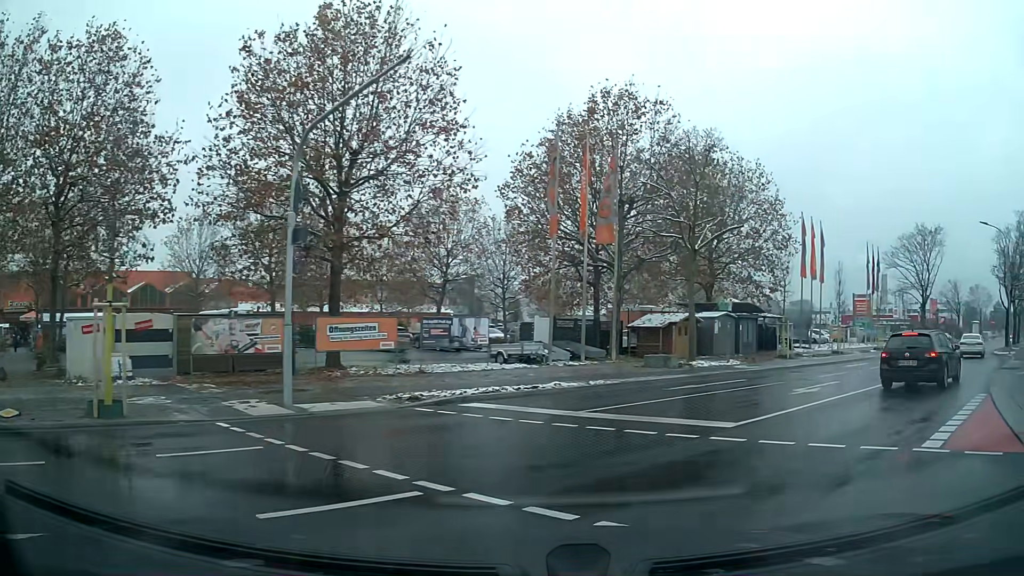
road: tertiary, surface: asphalt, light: Day
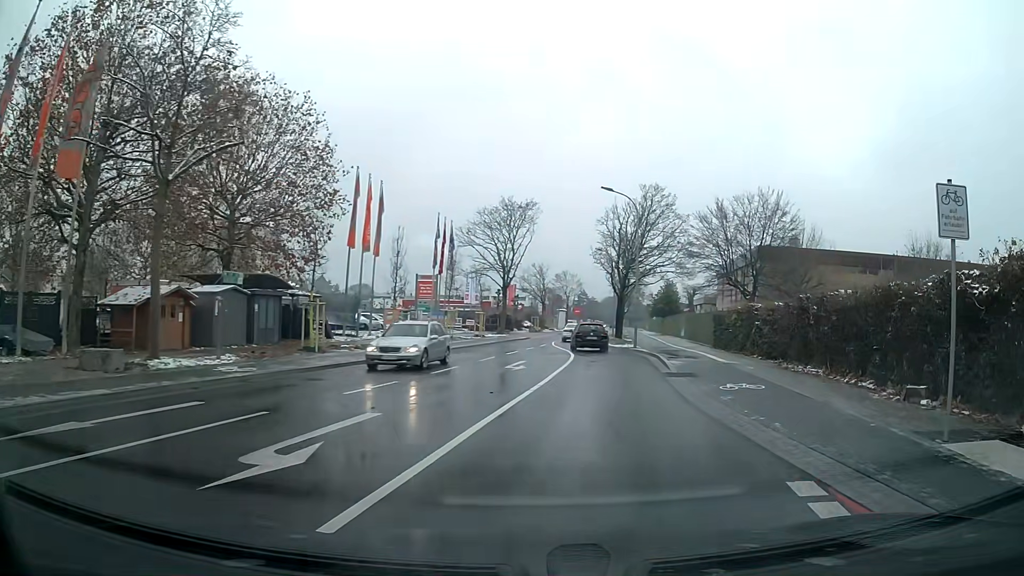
(+3.8, +10.1) m; +33°
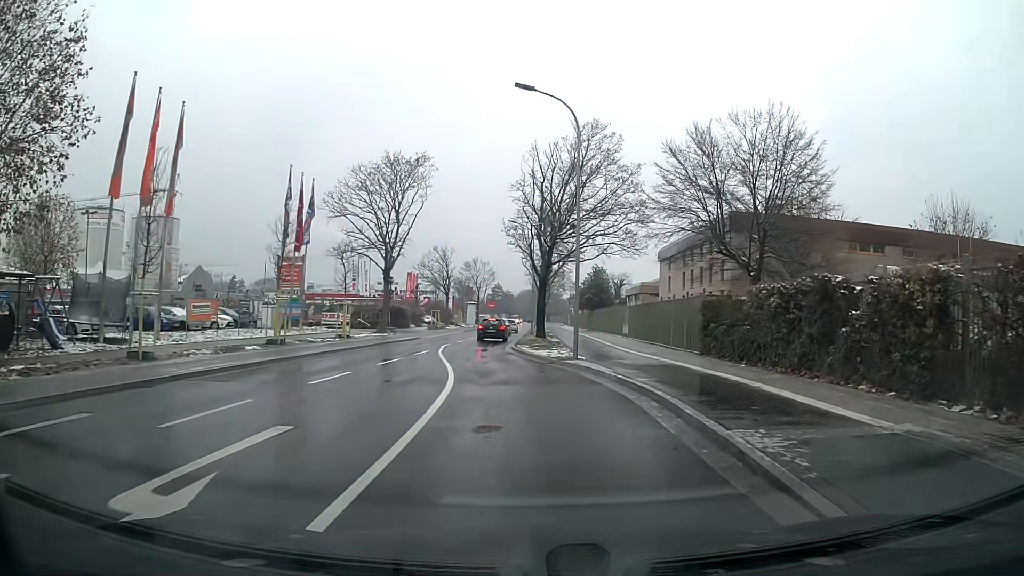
(+1.2, +16.8) m; +5°
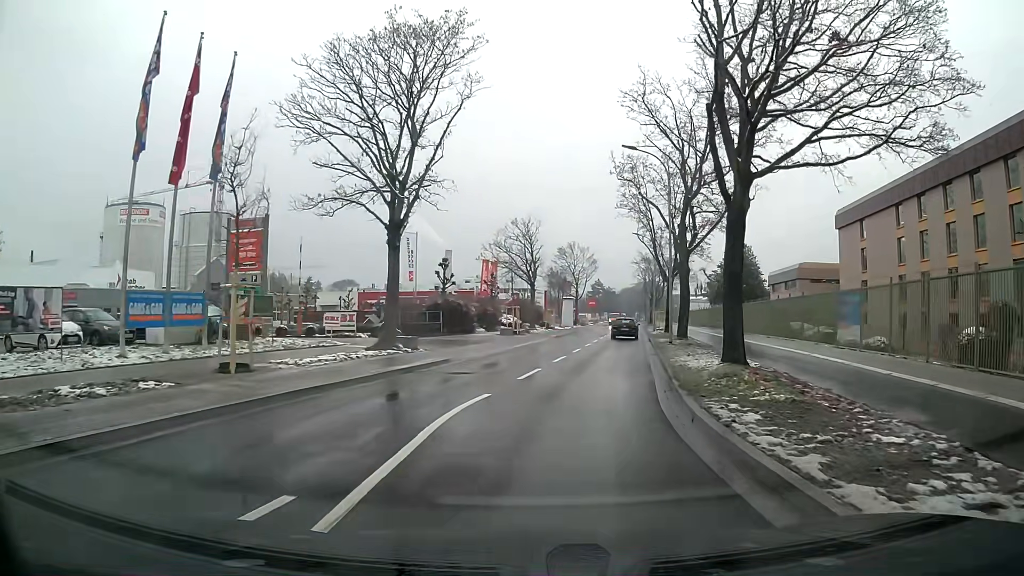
(-1.8, +23.9) m; -7°
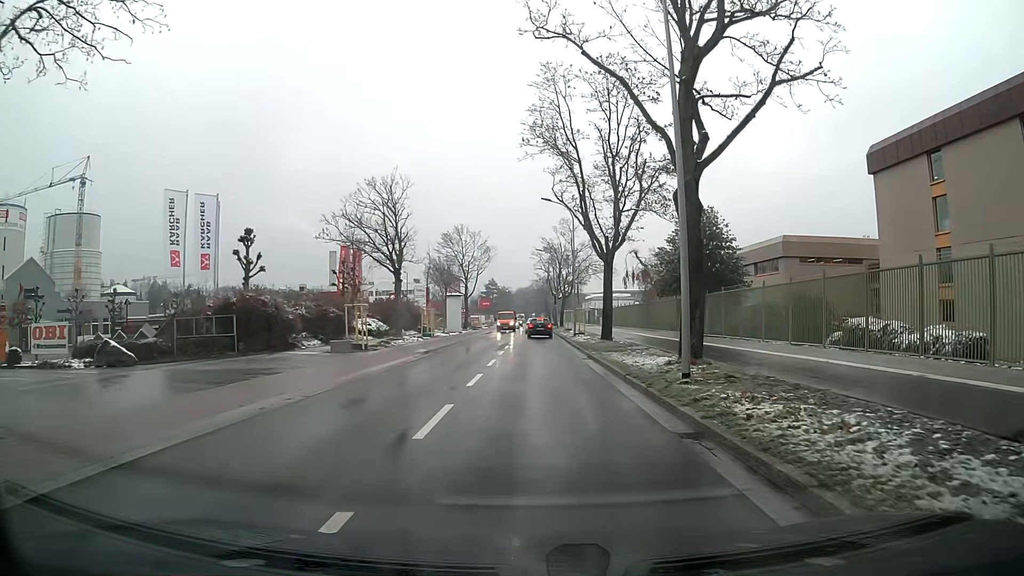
(+1.5, +19.1) m; +8°
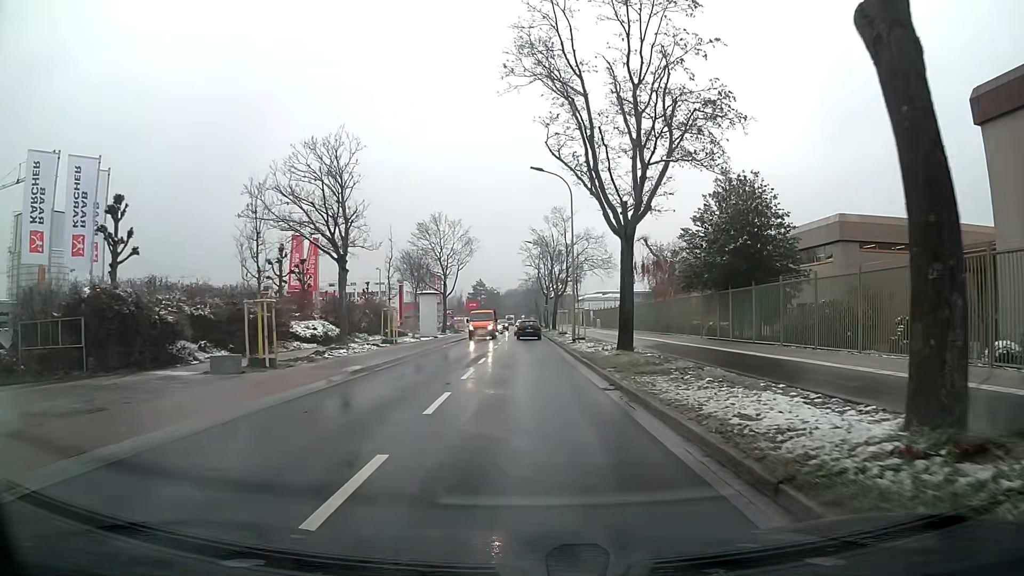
(+0.1, +10.0) m; +1°
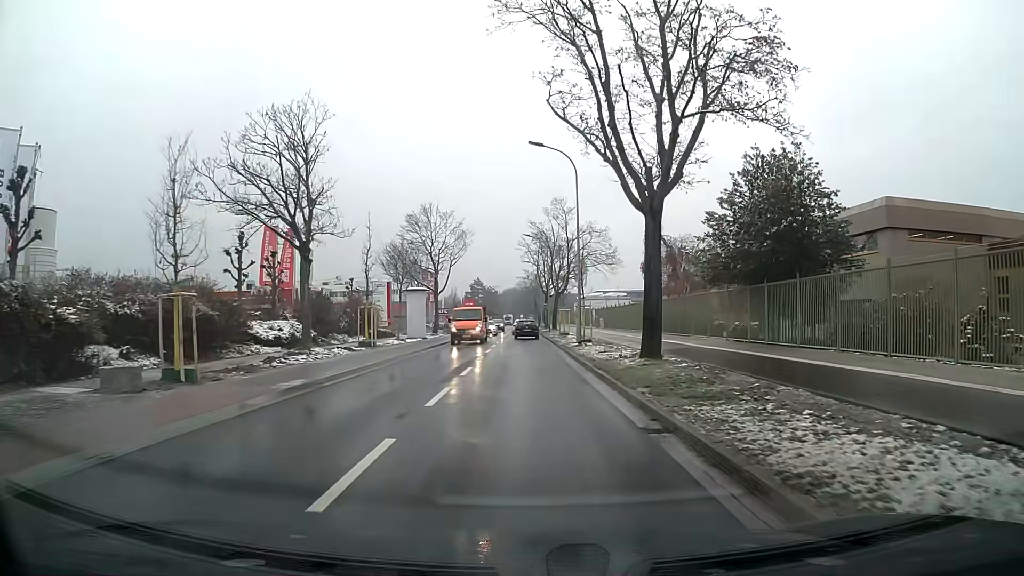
(0.0, +5.2) m; 0°
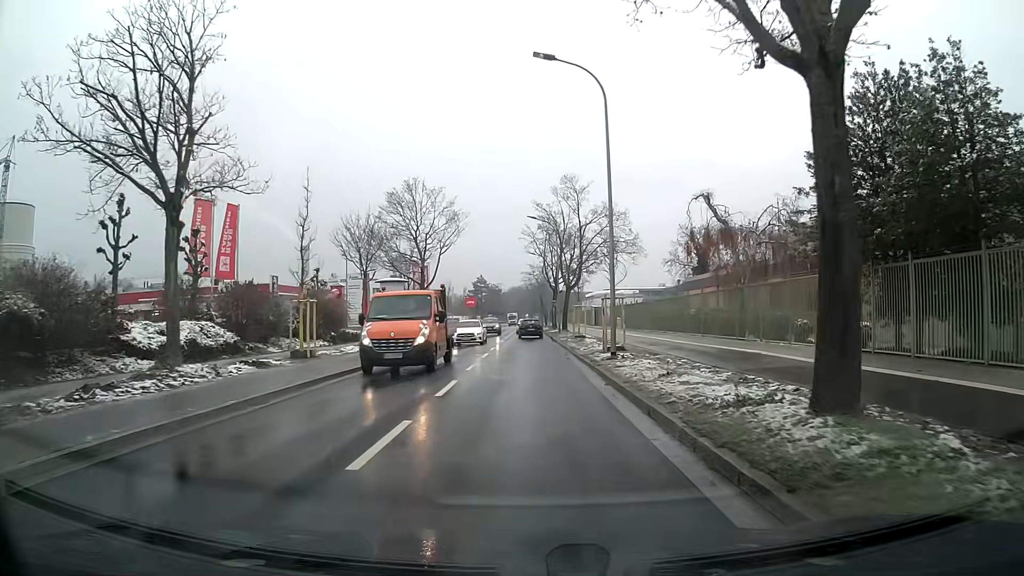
(-0.1, +10.7) m; -1°
(0, +10) (0, +20) (0, +30) (0, +40) (0, +50) (0, +60) (0, +70) (0, +80) (0, +90) (0, +100) m
